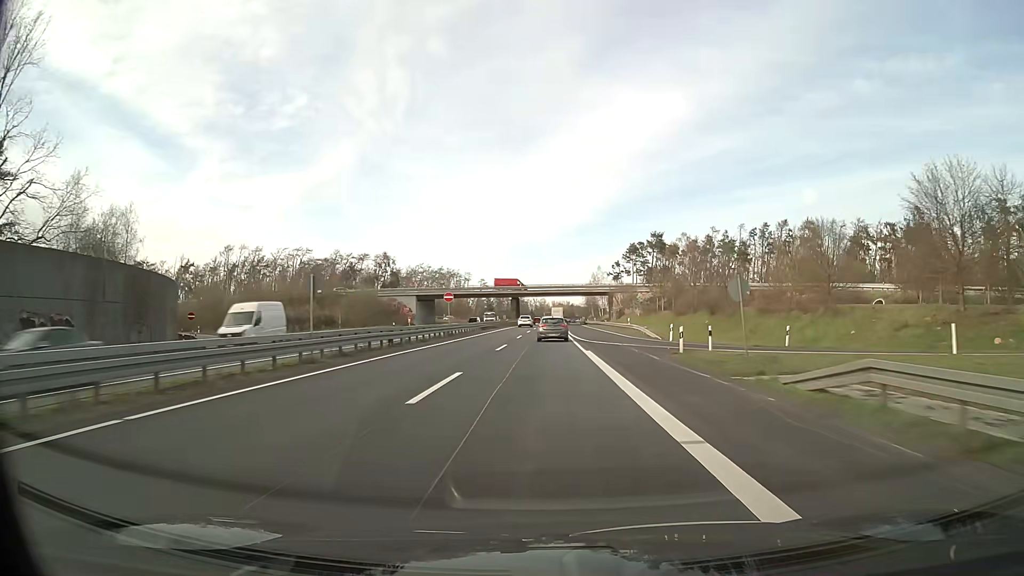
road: trunk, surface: asphalt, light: Day
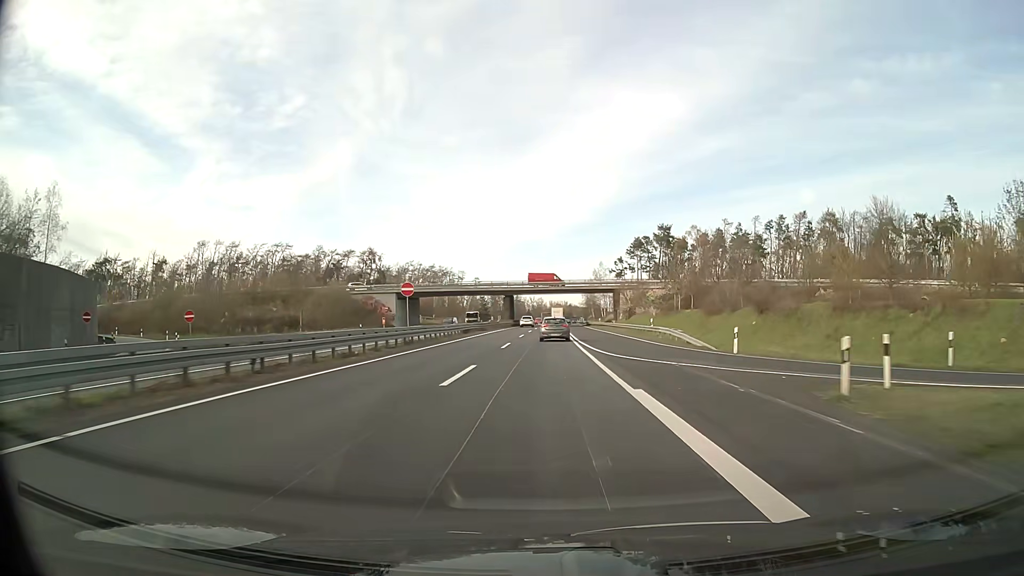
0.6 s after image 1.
(0.0, +15.0) m; 0°
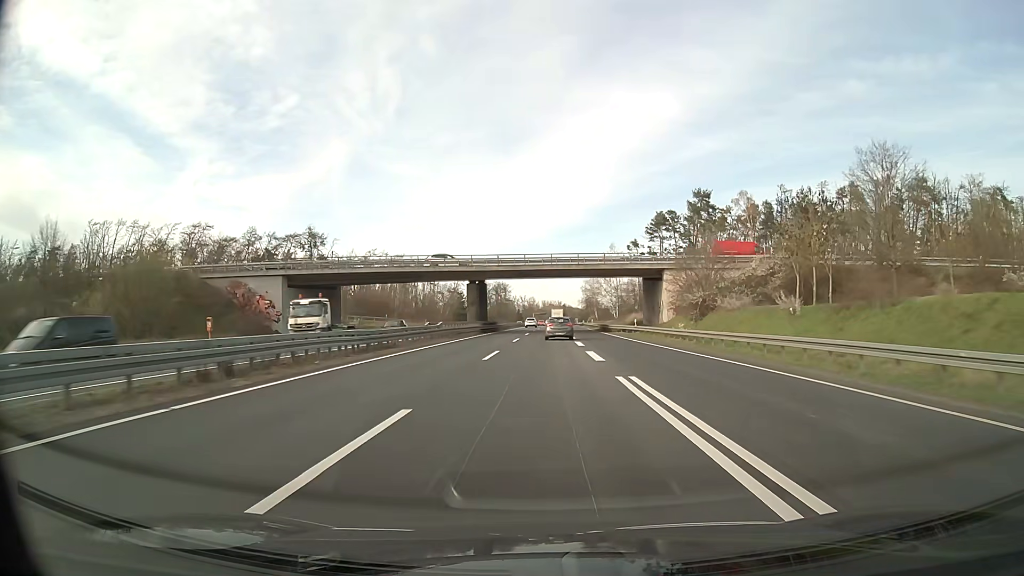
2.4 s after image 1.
(+0.3, +46.0) m; +1°
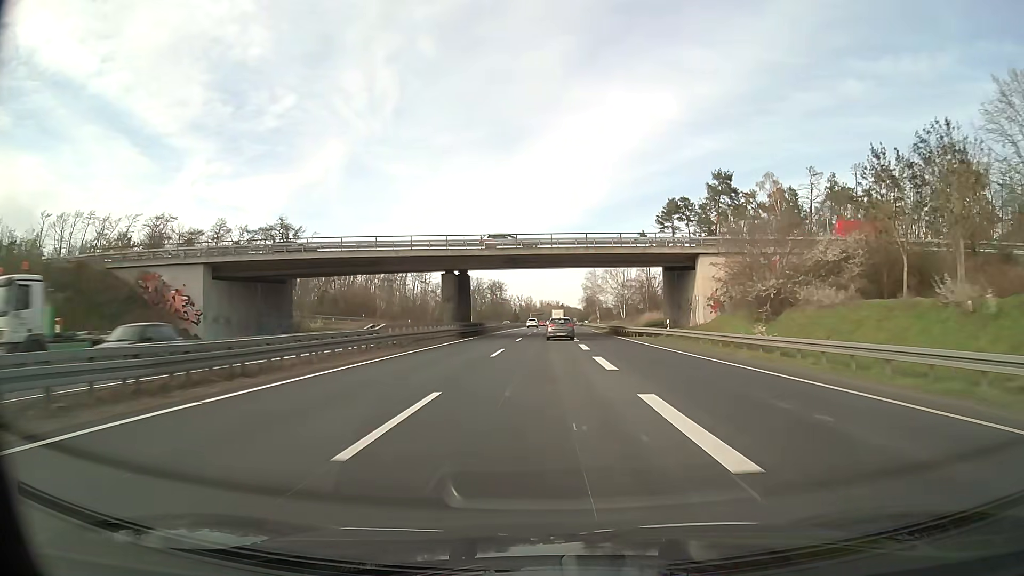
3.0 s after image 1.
(0.0, +15.6) m; 0°
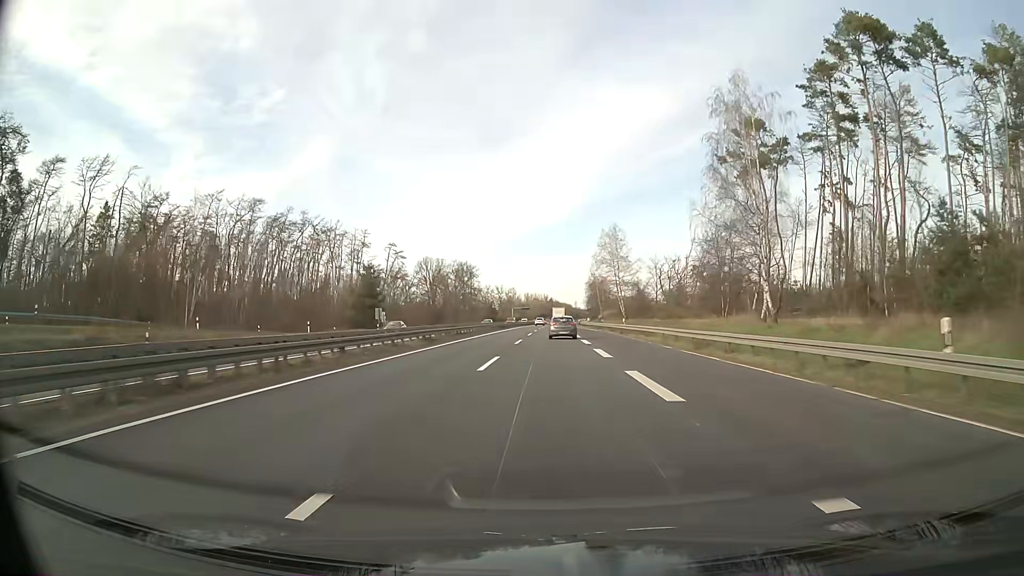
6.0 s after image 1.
(+1.0, +79.5) m; +1°
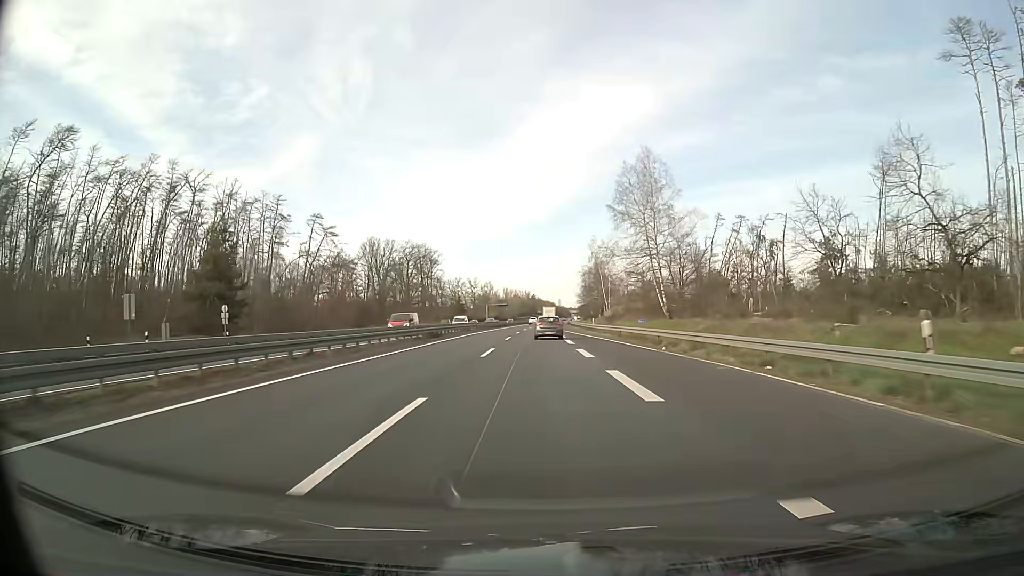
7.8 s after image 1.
(+0.7, +48.1) m; +2°
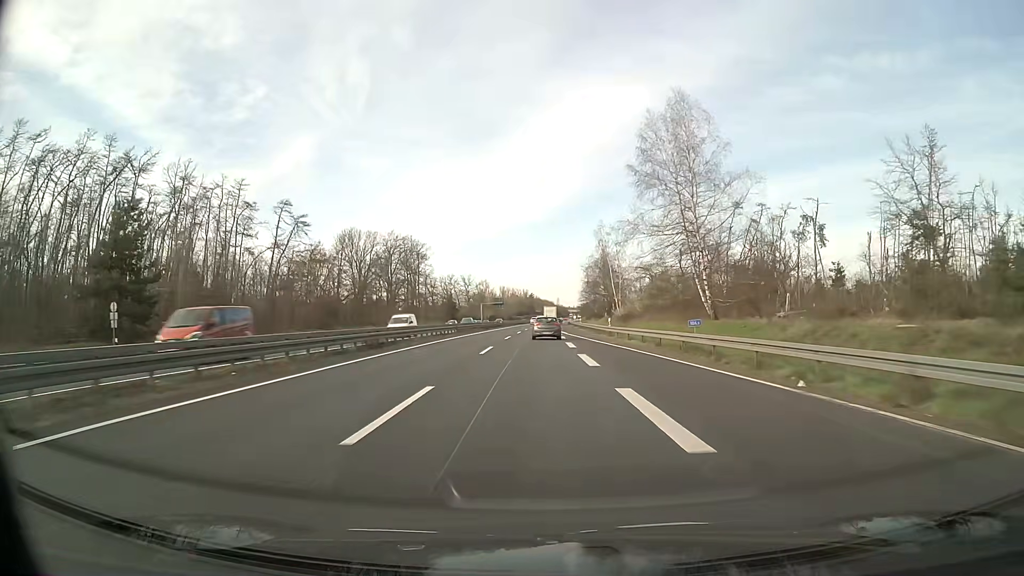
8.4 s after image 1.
(0.0, +16.0) m; 0°
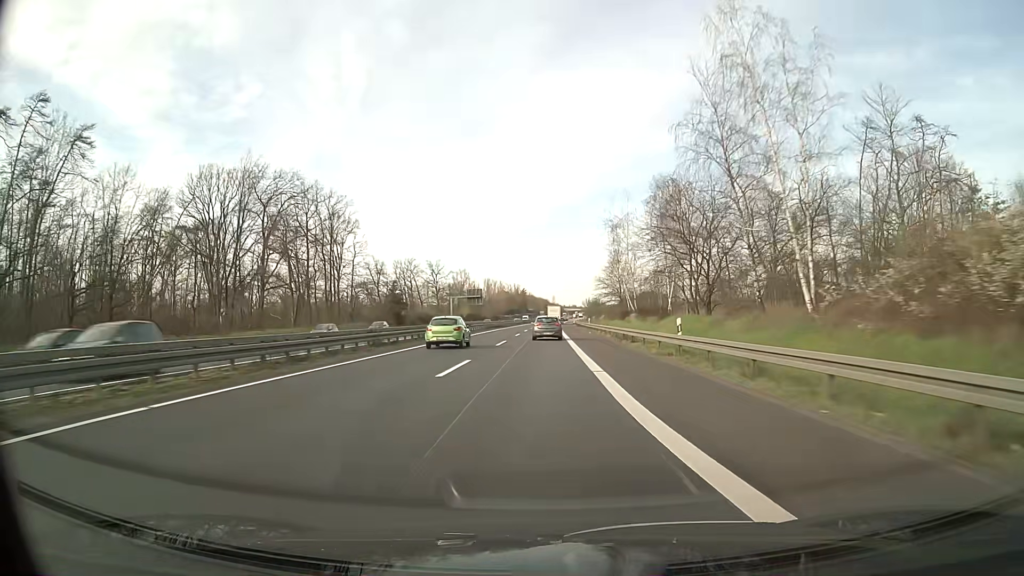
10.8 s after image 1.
(+0.1, +64.0) m; 0°
(0, +10) (0, +20) (0, +30) (0, +40) (0, +50) (0, +60) (0, +70) (+1, +80) (+1, +90) (+1, +100) m
